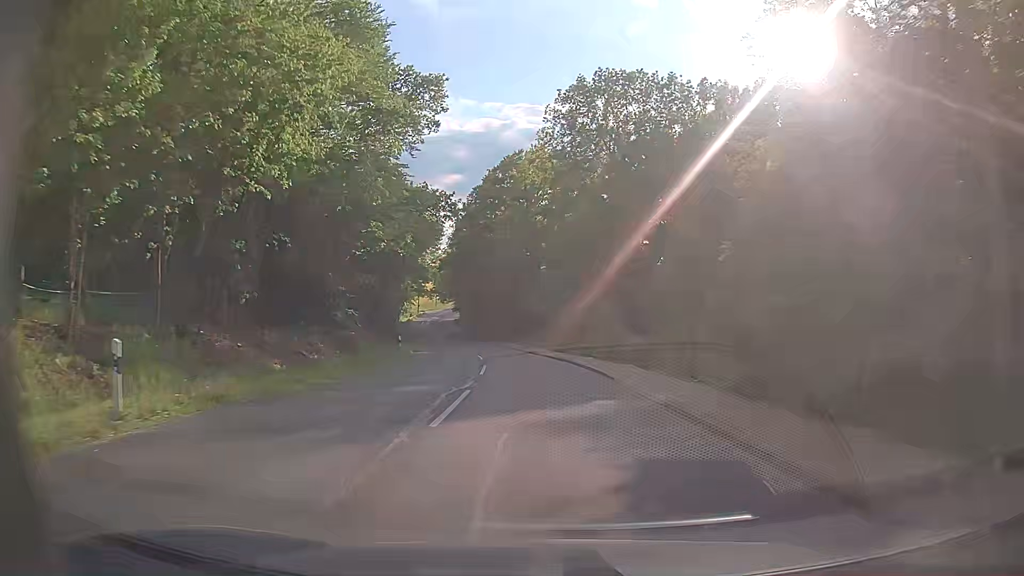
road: tertiary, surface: asphalt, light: Day
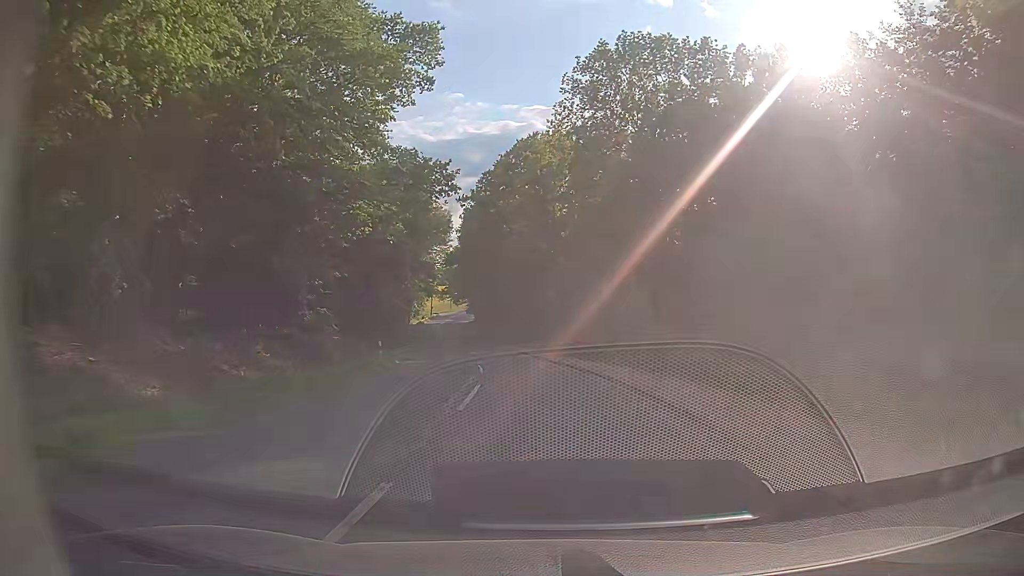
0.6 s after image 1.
(0.0, +9.4) m; -1°
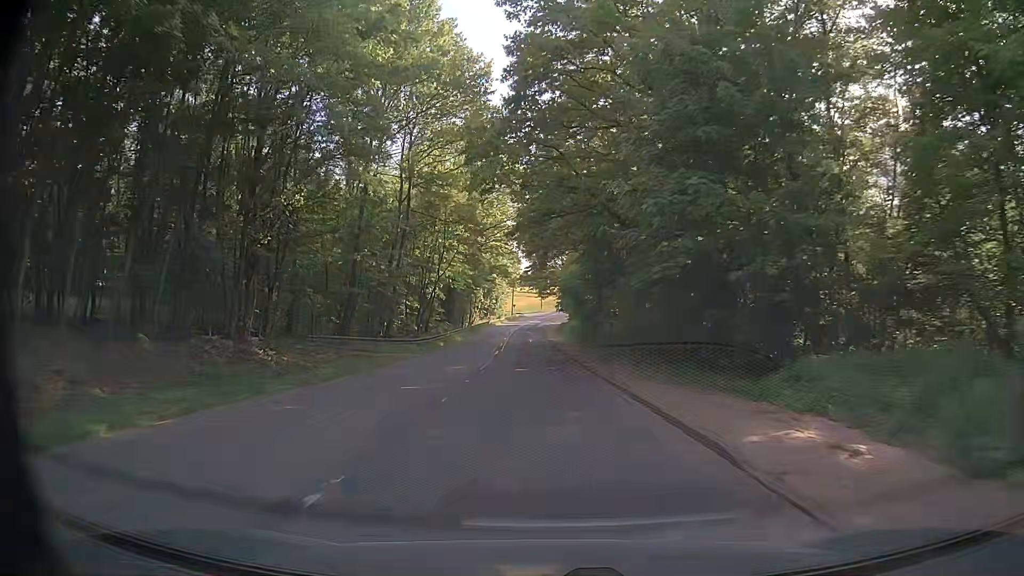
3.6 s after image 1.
(-3.8, +47.3) m; -9°
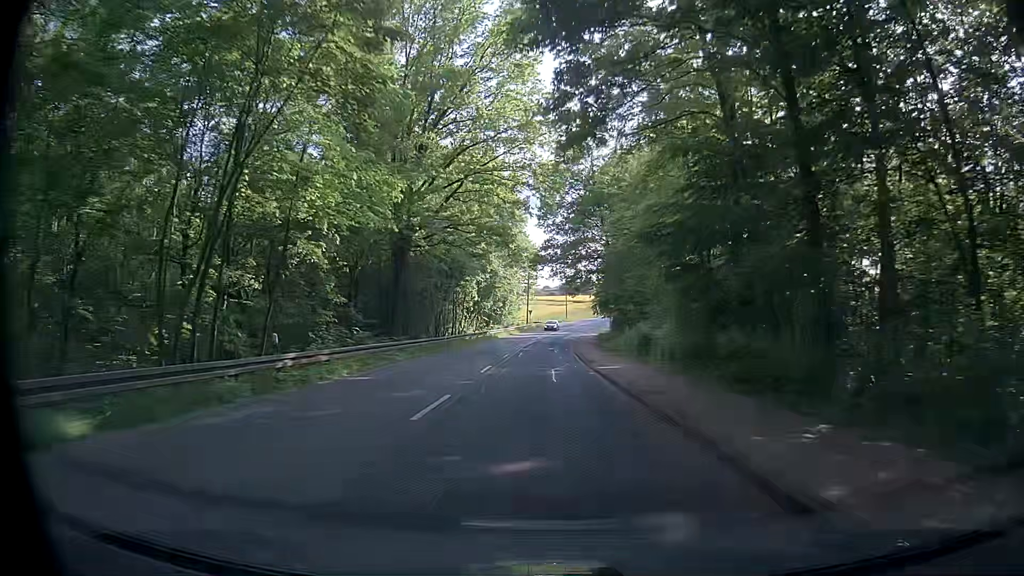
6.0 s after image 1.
(-0.9, +38.8) m; -1°
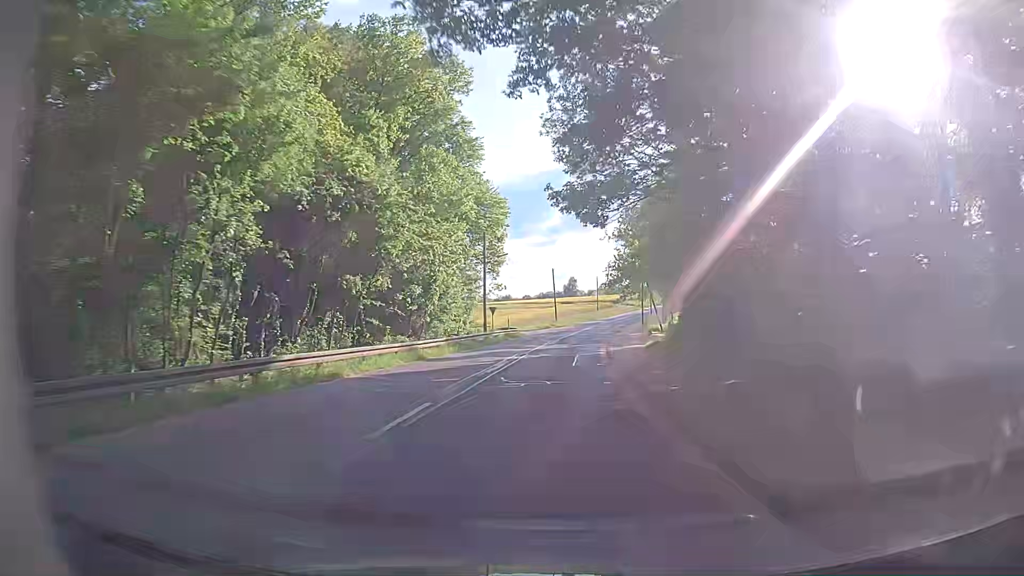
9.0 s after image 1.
(-0.4, +49.7) m; +1°
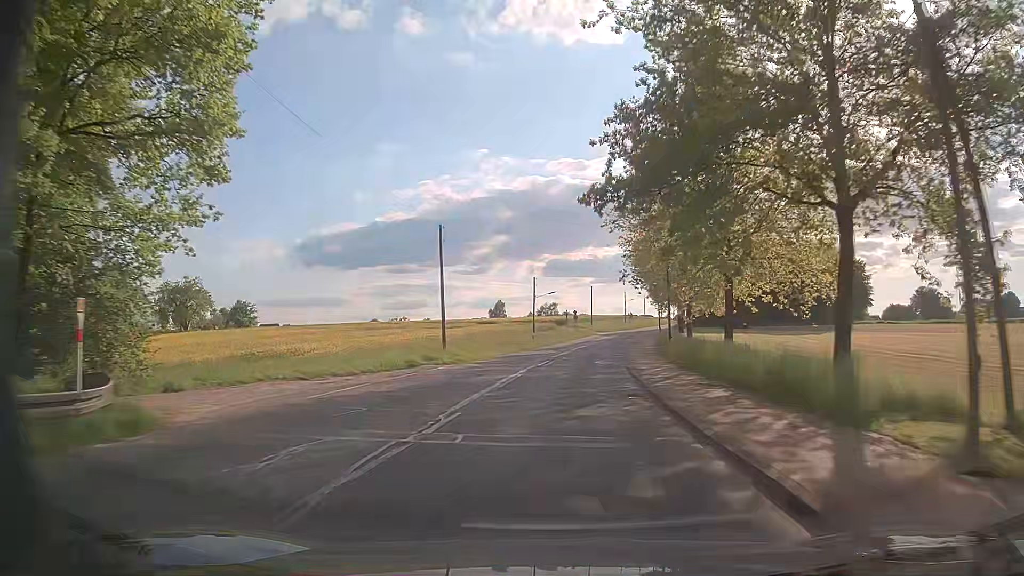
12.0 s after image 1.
(+2.4, +50.6) m; +6°
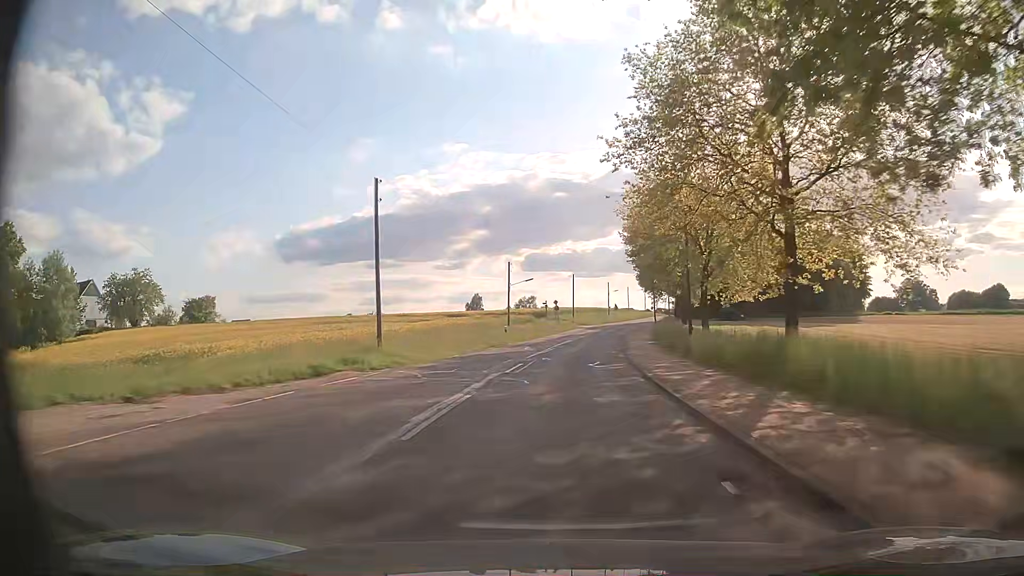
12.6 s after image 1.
(+0.1, +10.2) m; +1°
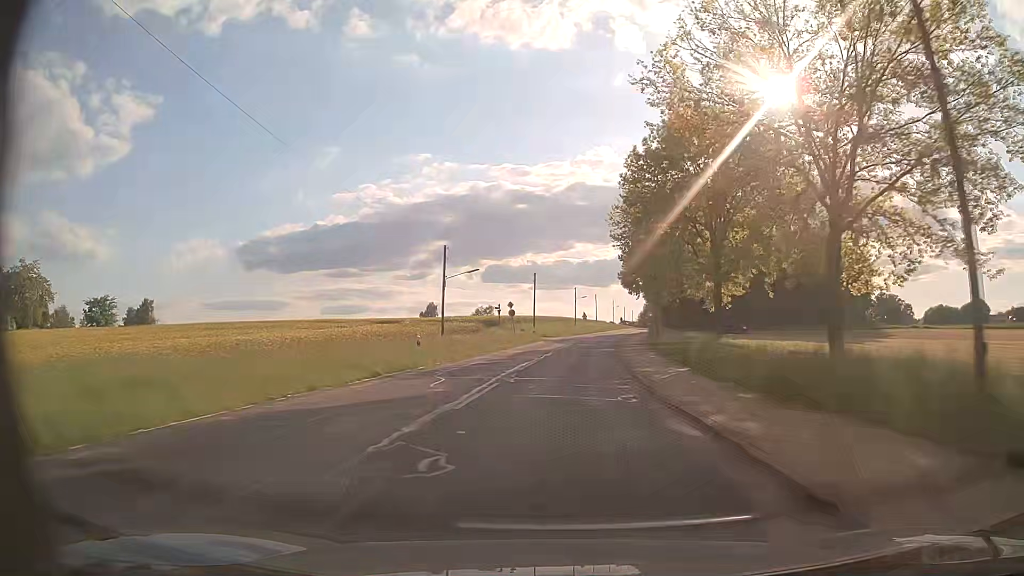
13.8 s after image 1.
(+0.7, +20.4) m; +4°
(0, +10) (+1, +20) (+1, +30) (+2, +40) (+4, +50) (+5, +60) (+6, +70) (+8, +80) (+10, +89) (+12, +99) m
